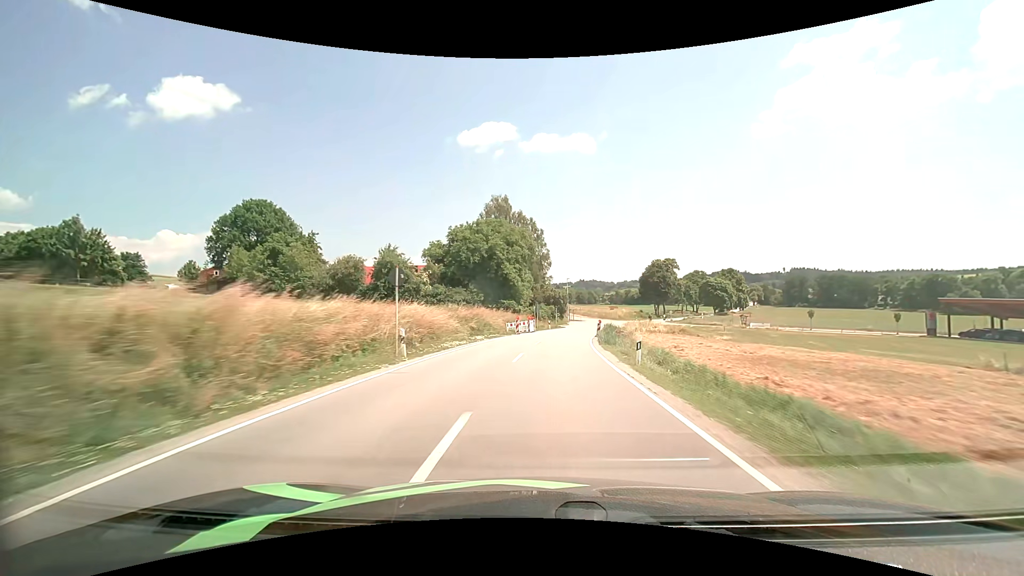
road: secondary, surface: asphalt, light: Day
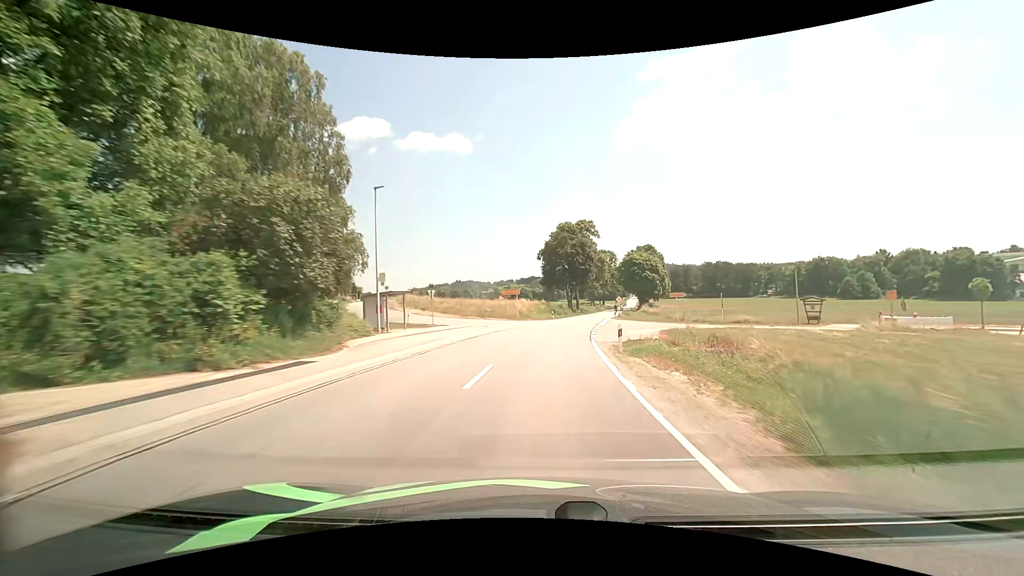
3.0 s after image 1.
(+7.3, +65.9) m; +14°
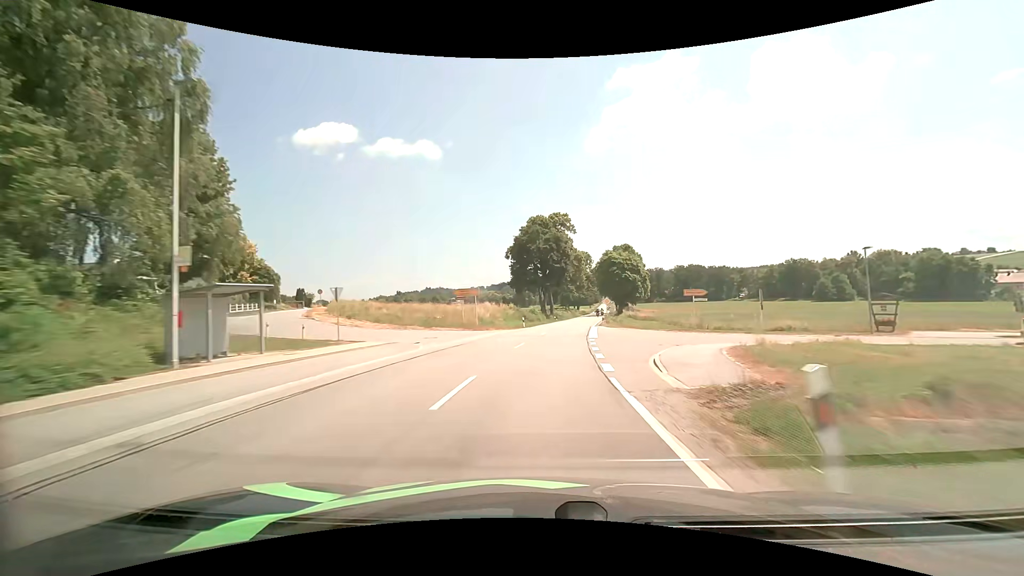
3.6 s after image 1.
(+0.4, +13.6) m; +3°
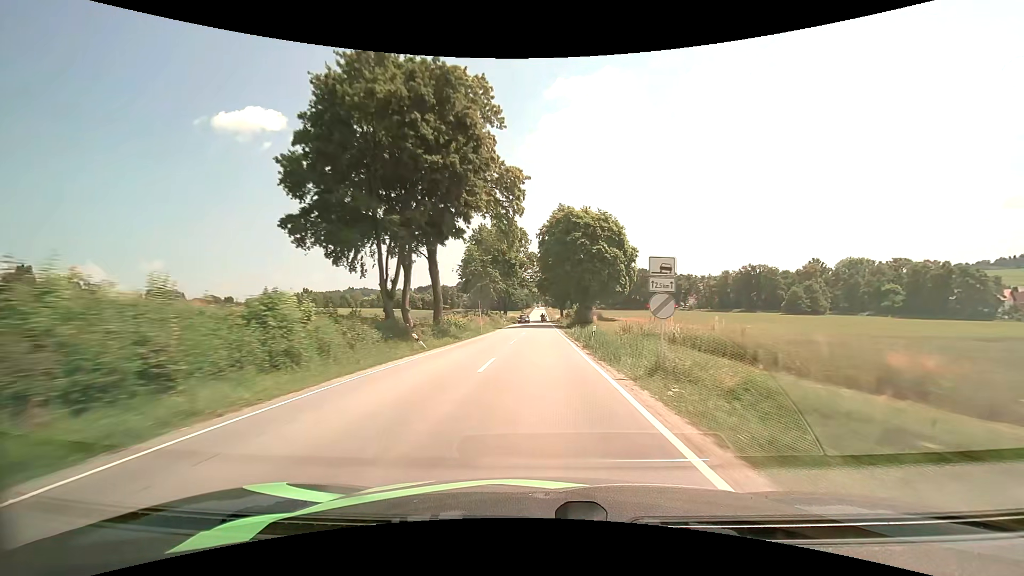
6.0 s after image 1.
(+4.7, +54.8) m; +8°
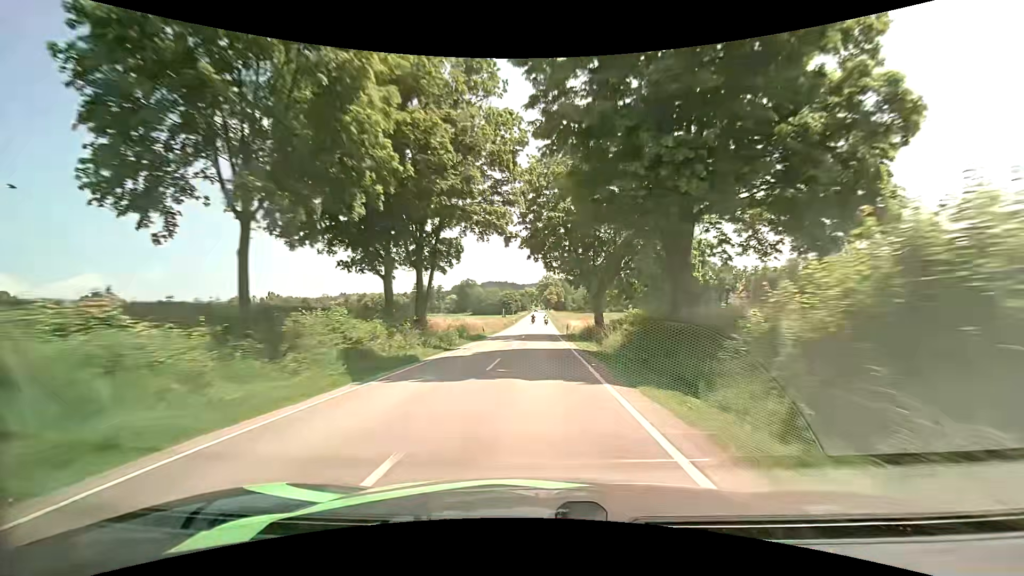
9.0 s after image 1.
(+0.4, +71.3) m; 0°
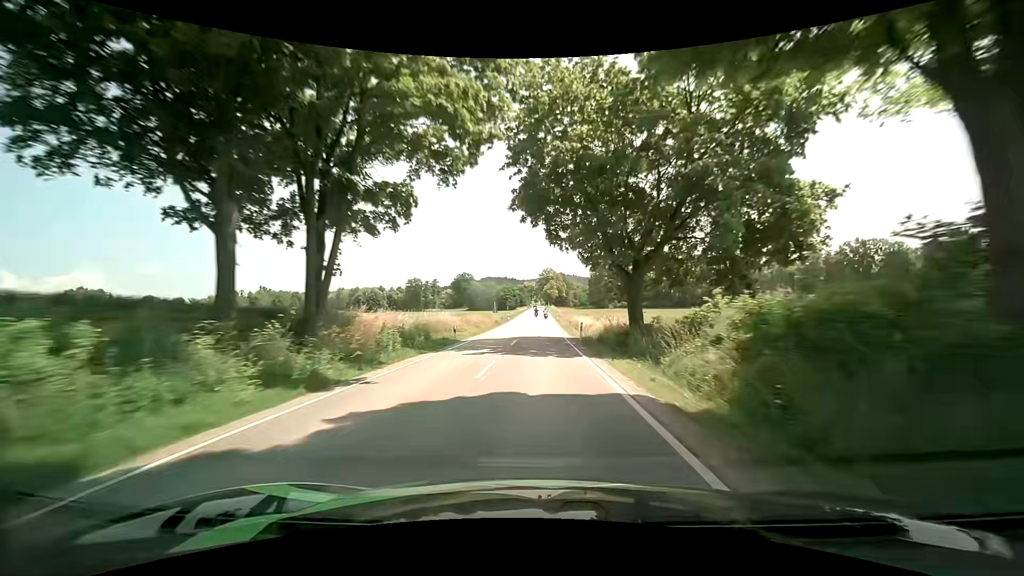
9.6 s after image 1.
(+0.1, +14.4) m; 0°
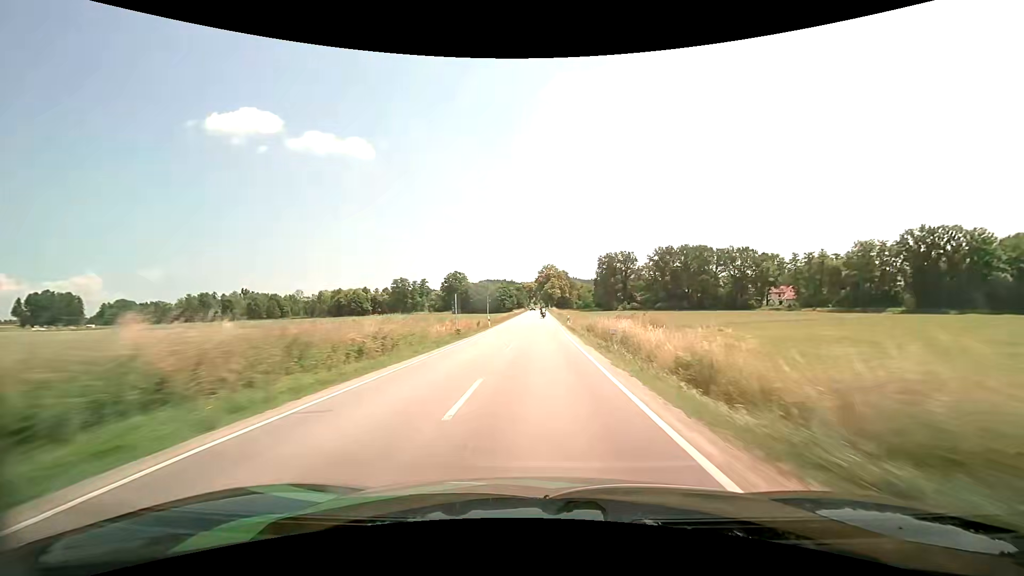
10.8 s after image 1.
(0.0, +28.5) m; 0°
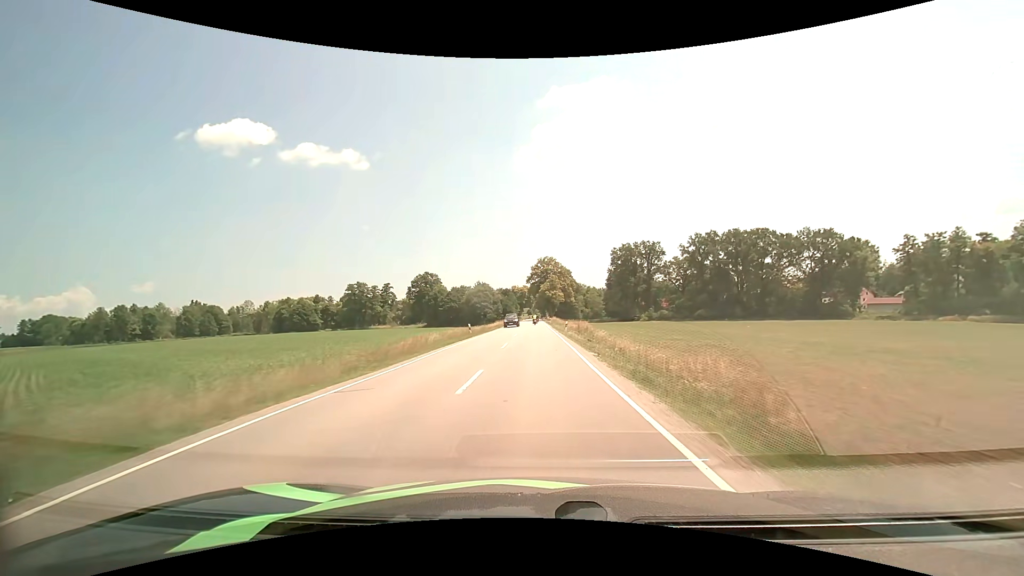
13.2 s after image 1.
(+0.5, +57.4) m; +1°
(0, +10) (0, +20) (0, +30) (0, +40) (0, +50) (0, +60) (0, +70) (-1, +80) (-1, +90) (-1, +100) m
